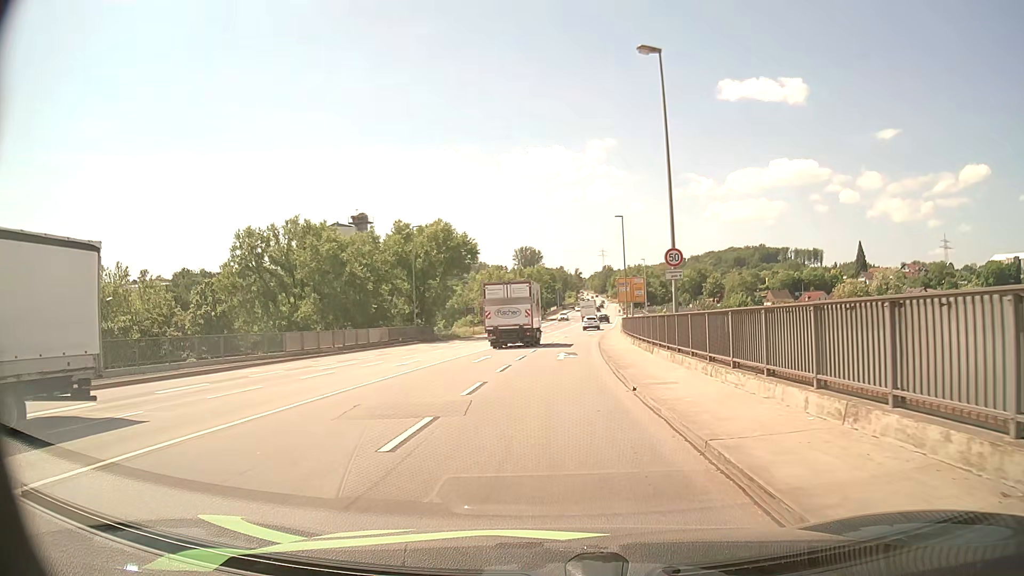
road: primary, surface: asphalt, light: Day
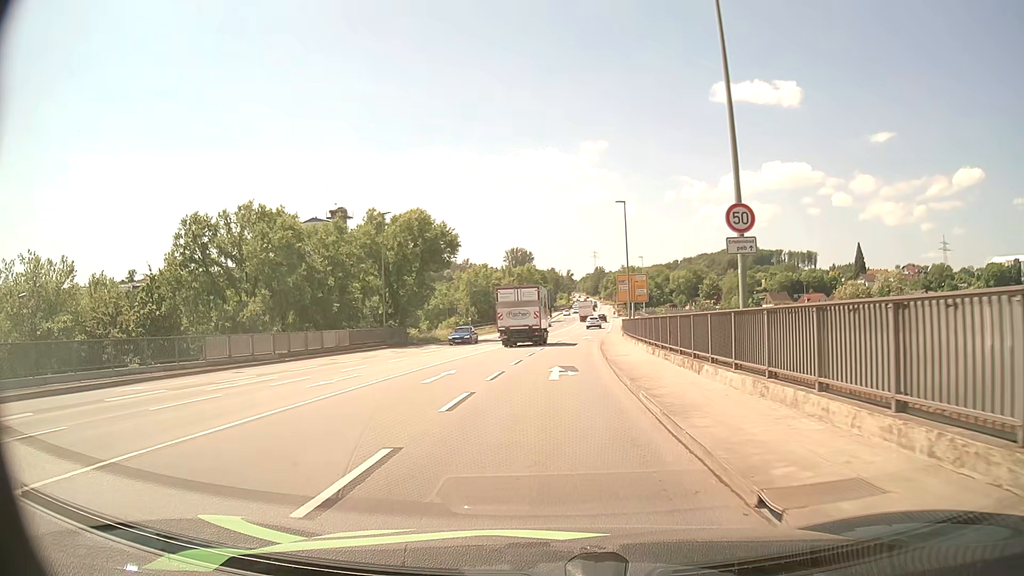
(+0.1, +8.5) m; +1°
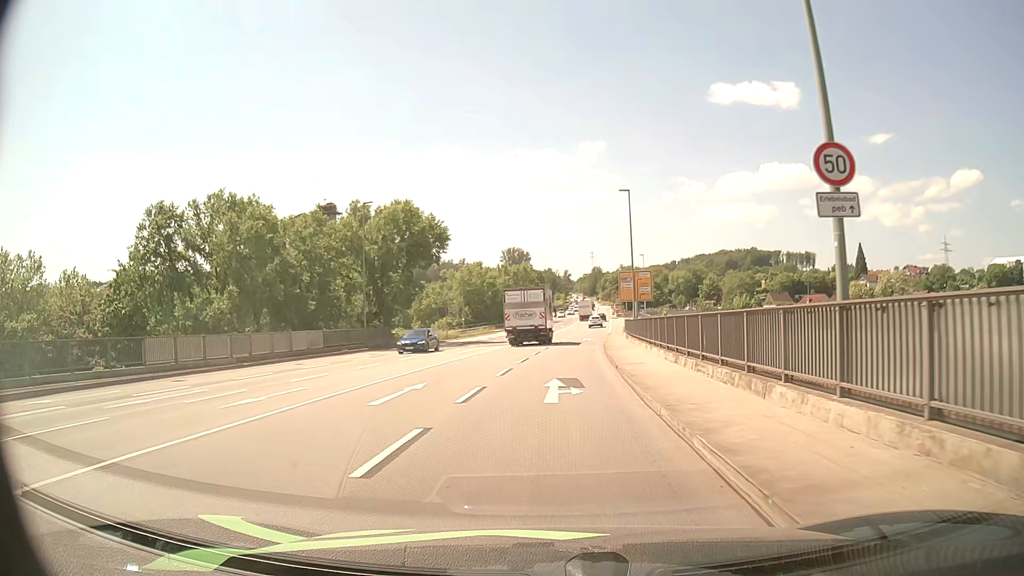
(0.0, +4.8) m; 0°
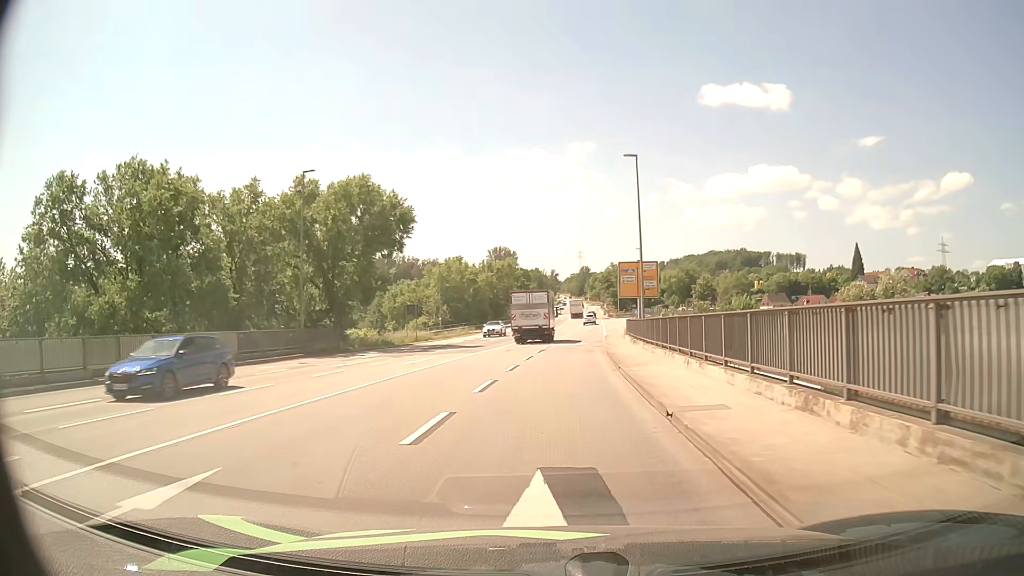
(+0.2, +10.4) m; +1°
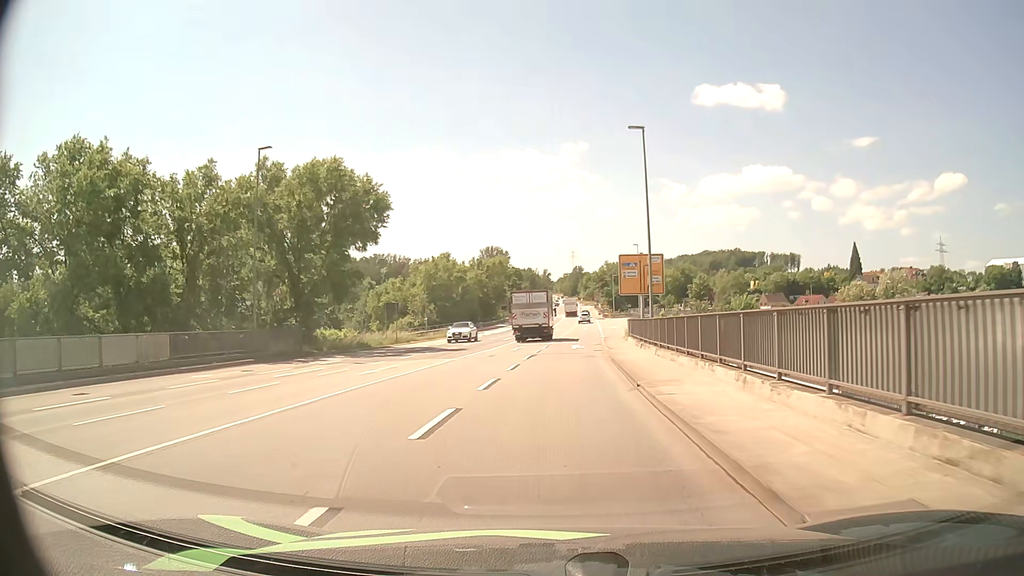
(0.0, +5.6) m; +1°
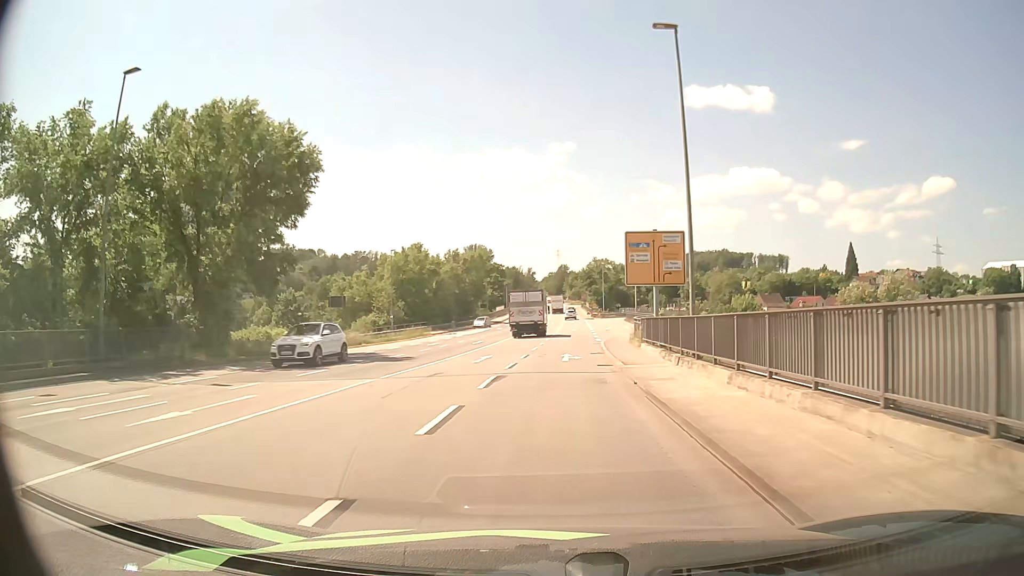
(+0.1, +11.8) m; +2°
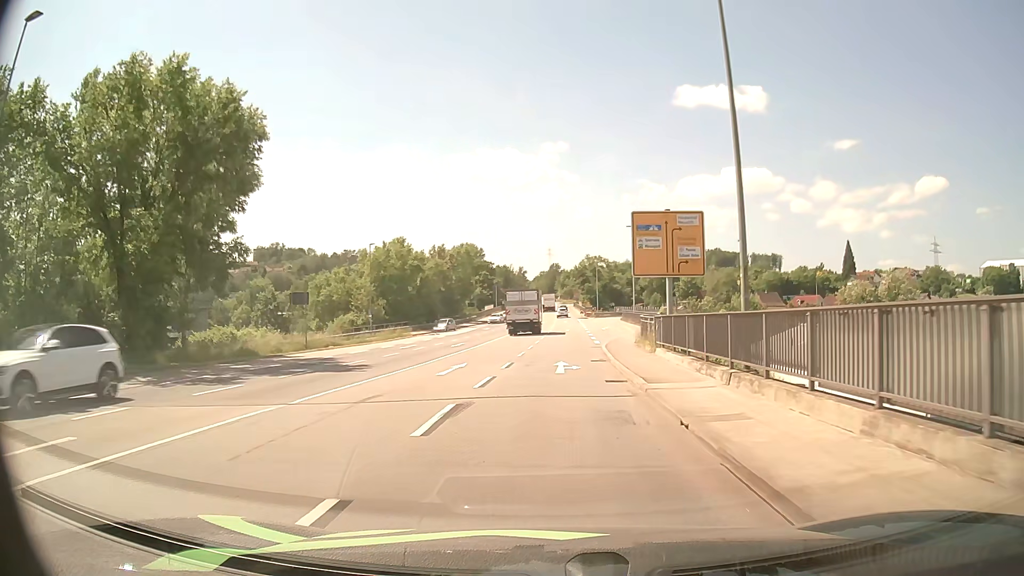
(0.0, +6.1) m; +1°
